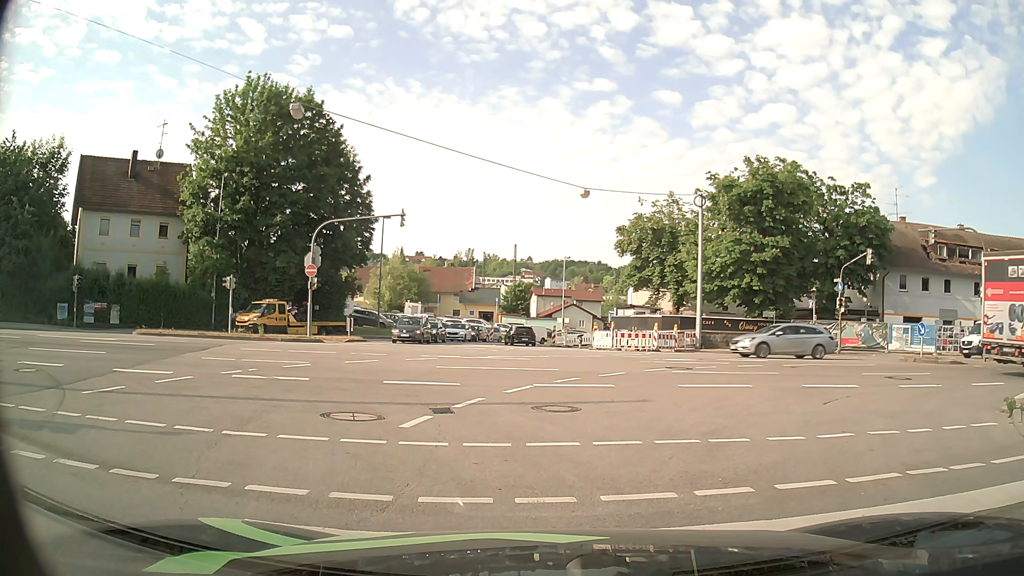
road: primary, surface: asphalt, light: Day
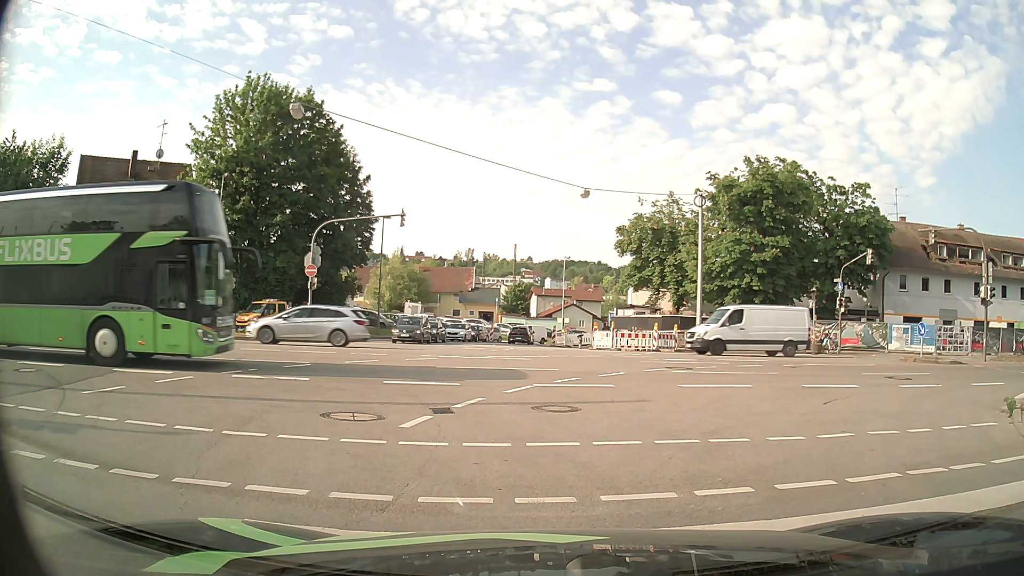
(0.0, 0.0) m; 0°
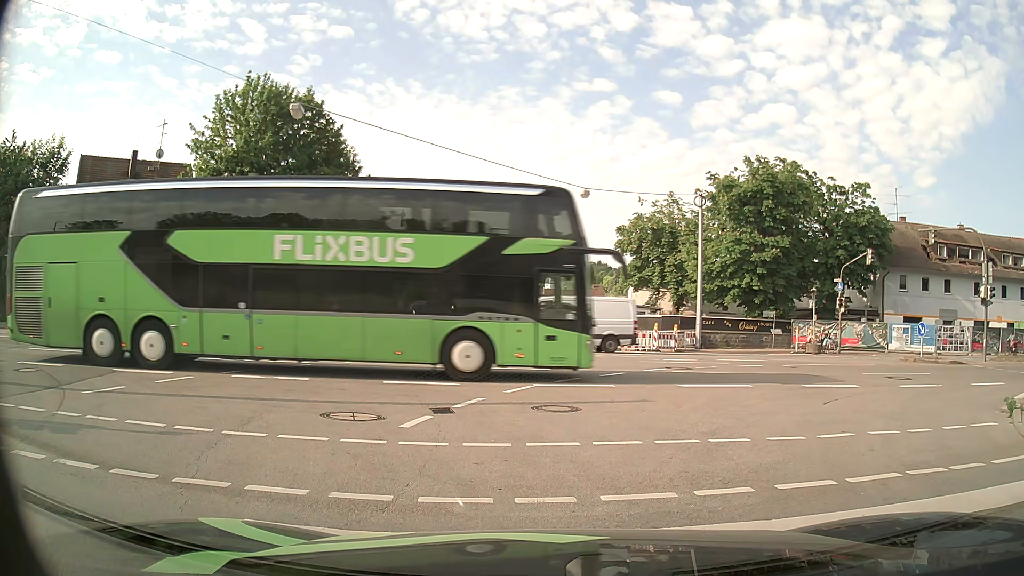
(0.0, 0.0) m; 0°
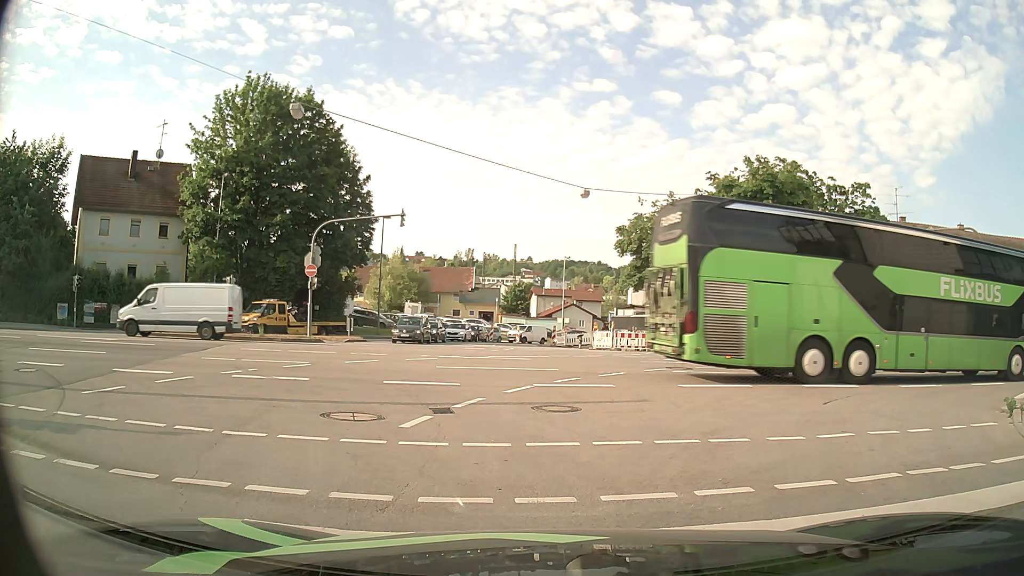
(0.0, 0.0) m; 0°
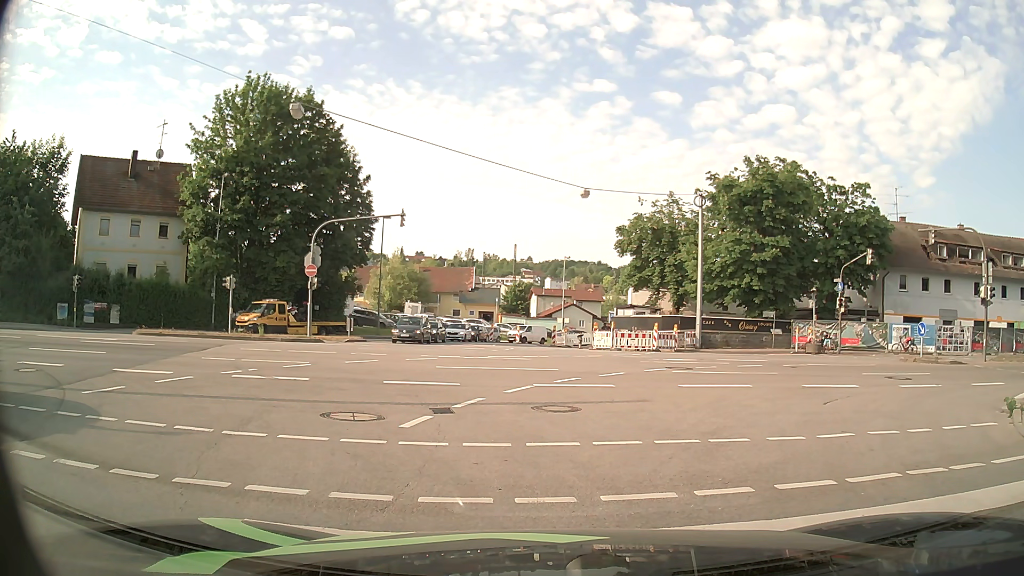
(0.0, 0.0) m; 0°
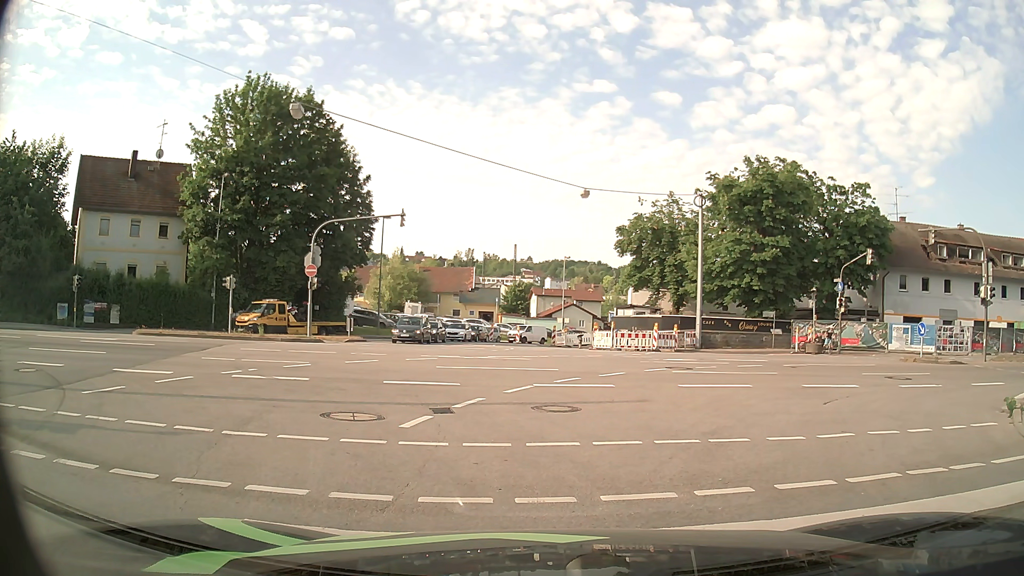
(0.0, 0.0) m; 0°
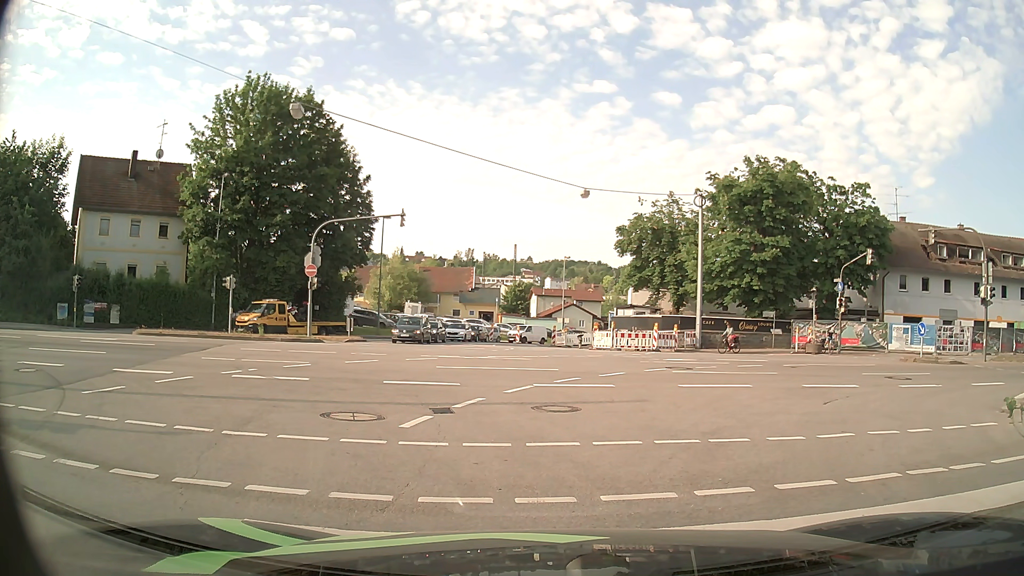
(0.0, 0.0) m; 0°
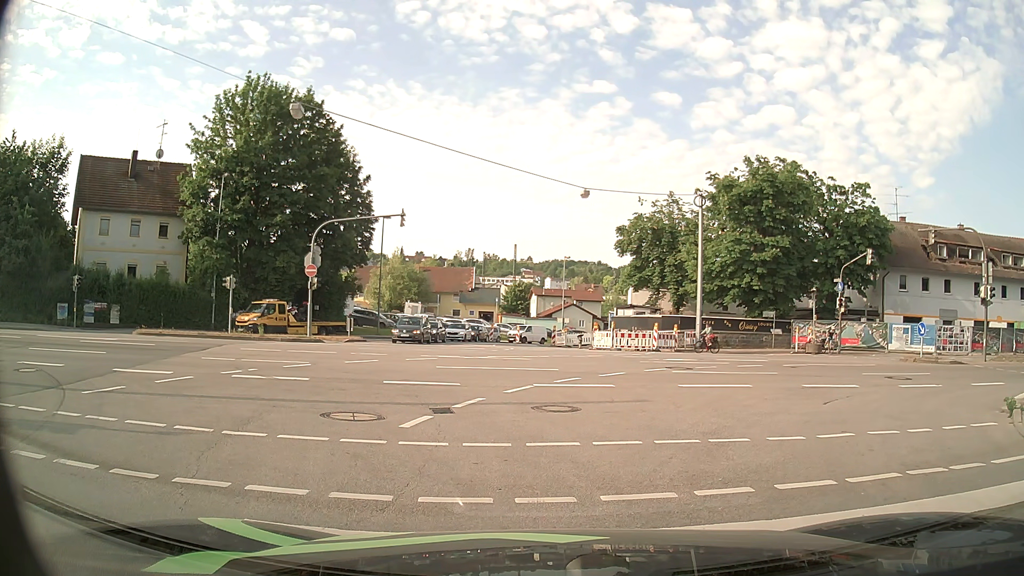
(0.0, 0.0) m; 0°
(0, +10) (0, +20) (-1, +30) (-2, +40) (-4, +50) (-4, +60) (0, +69) (+7, +77) (+14, +84) (+20, +92) m
